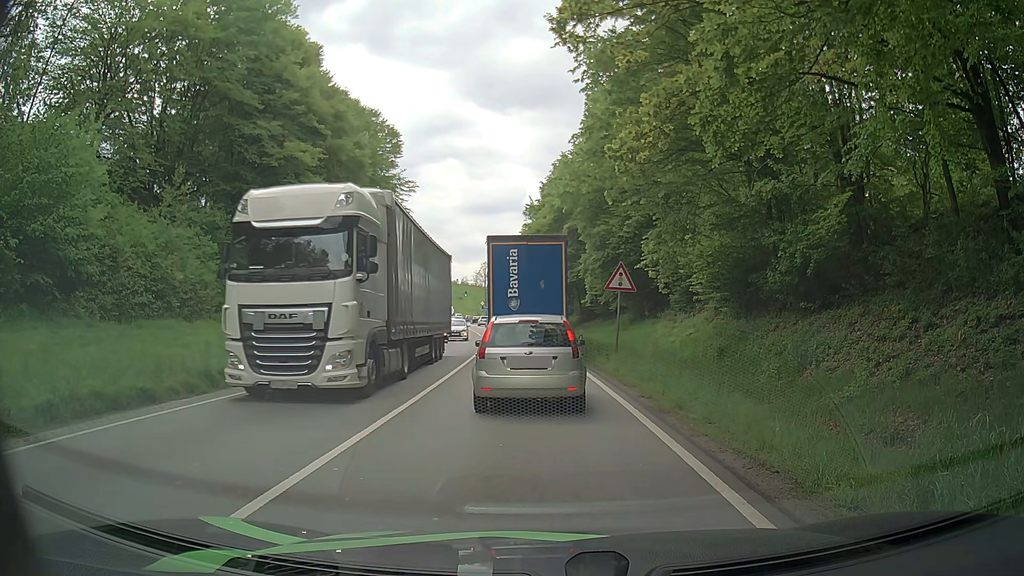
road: primary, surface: asphalt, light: Day
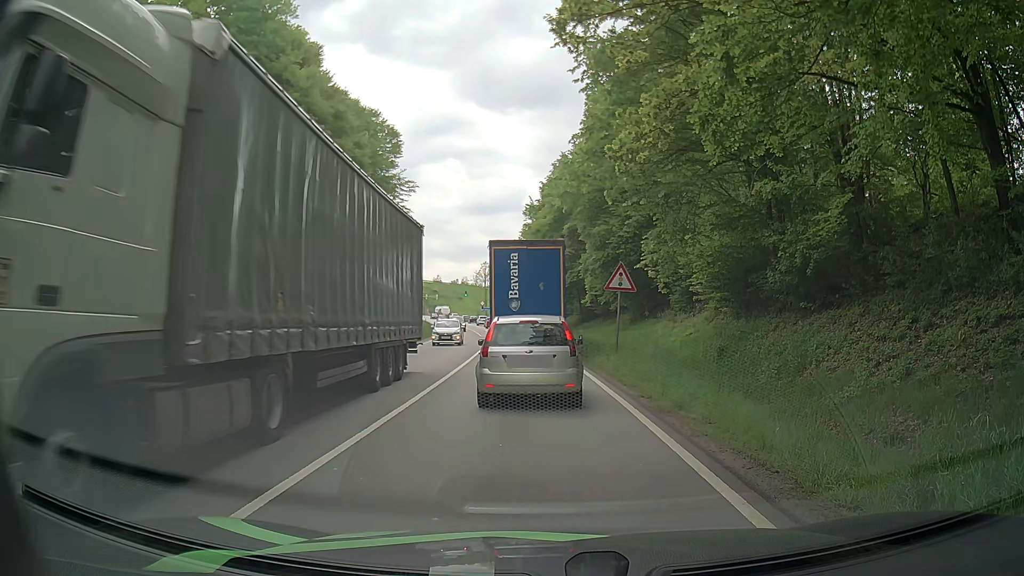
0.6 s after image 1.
(0.0, 0.0) m; 0°
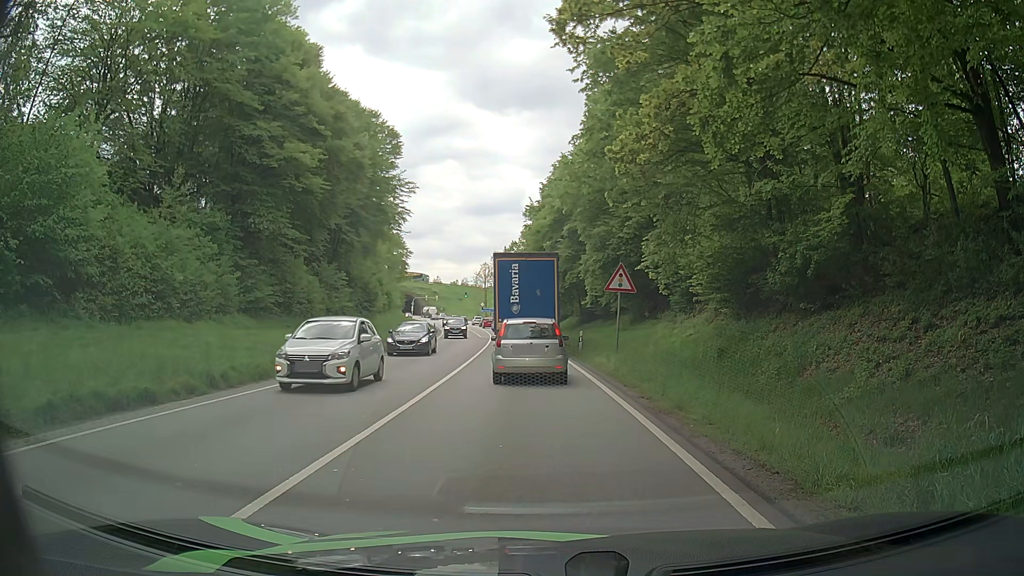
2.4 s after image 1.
(0.0, 0.0) m; 0°
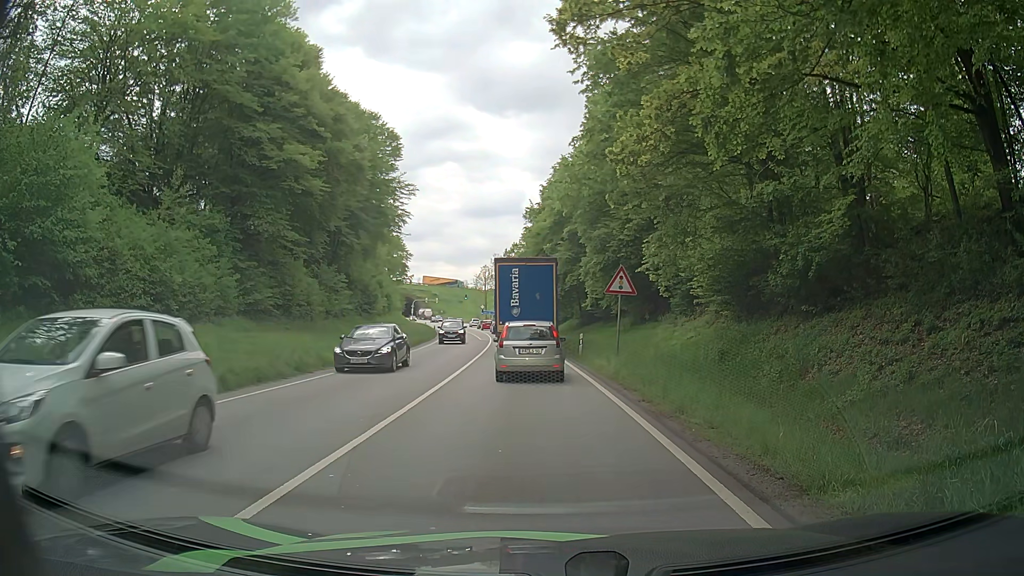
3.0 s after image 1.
(0.0, +0.1) m; 0°
